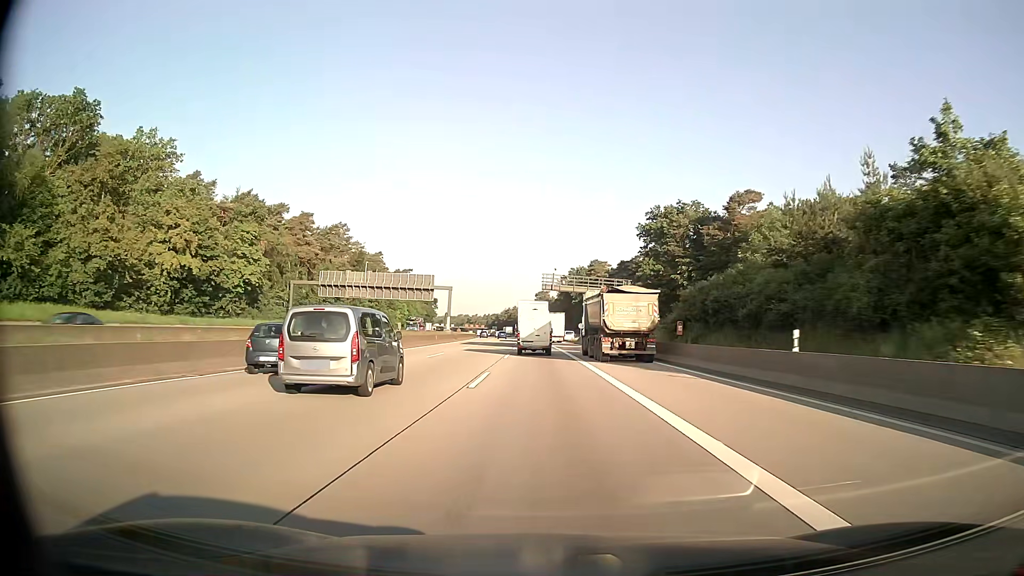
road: motorway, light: Day
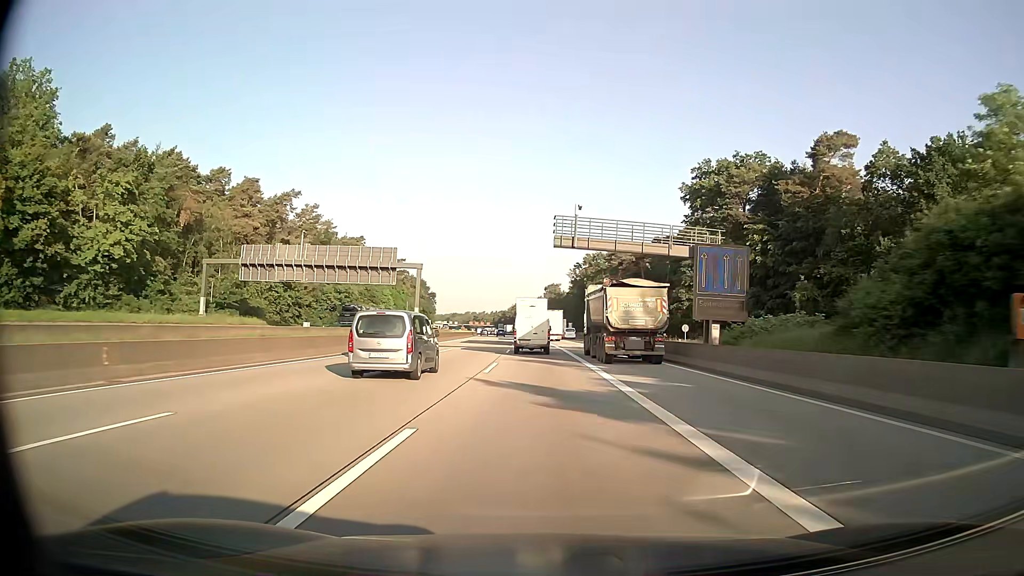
(-0.2, +31.1) m; -1°
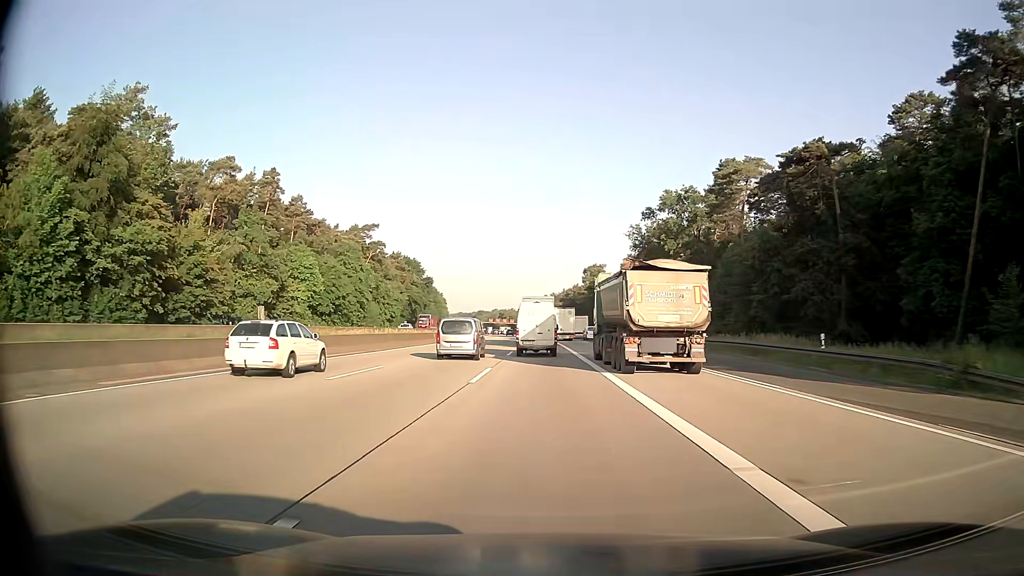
(-1.9, +77.0) m; -3°
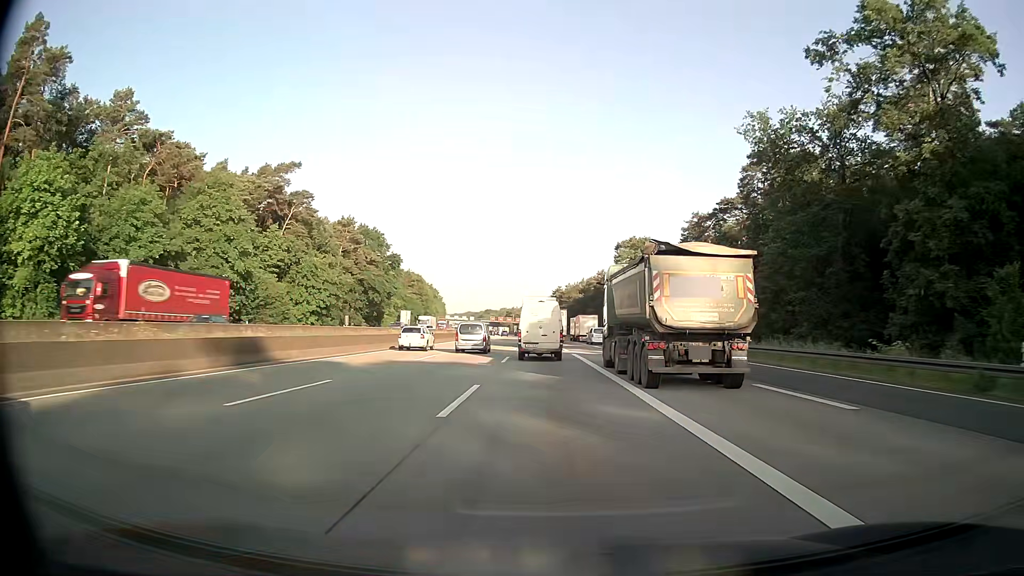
(-0.7, +60.7) m; -1°
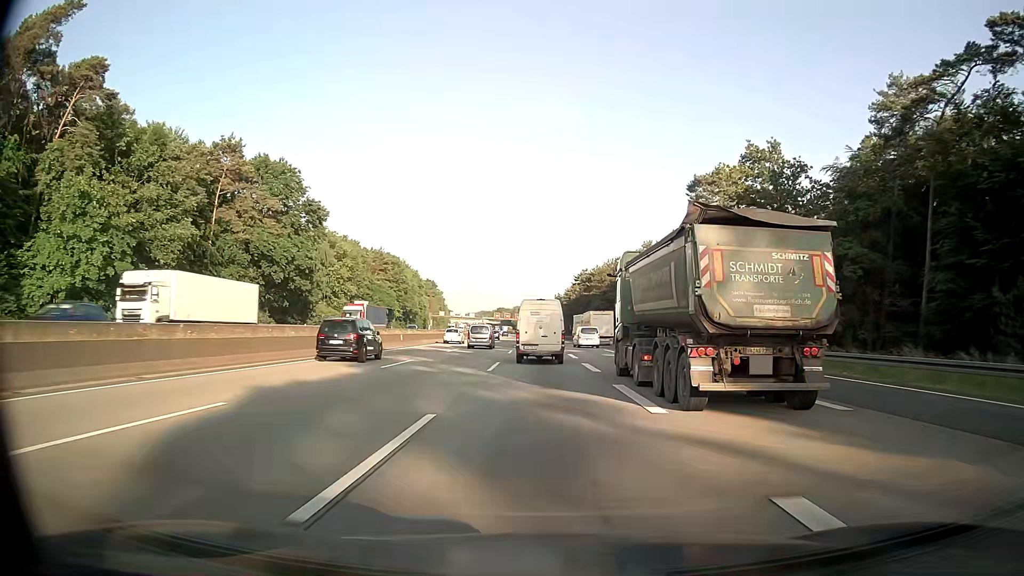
(-0.6, +60.1) m; -1°
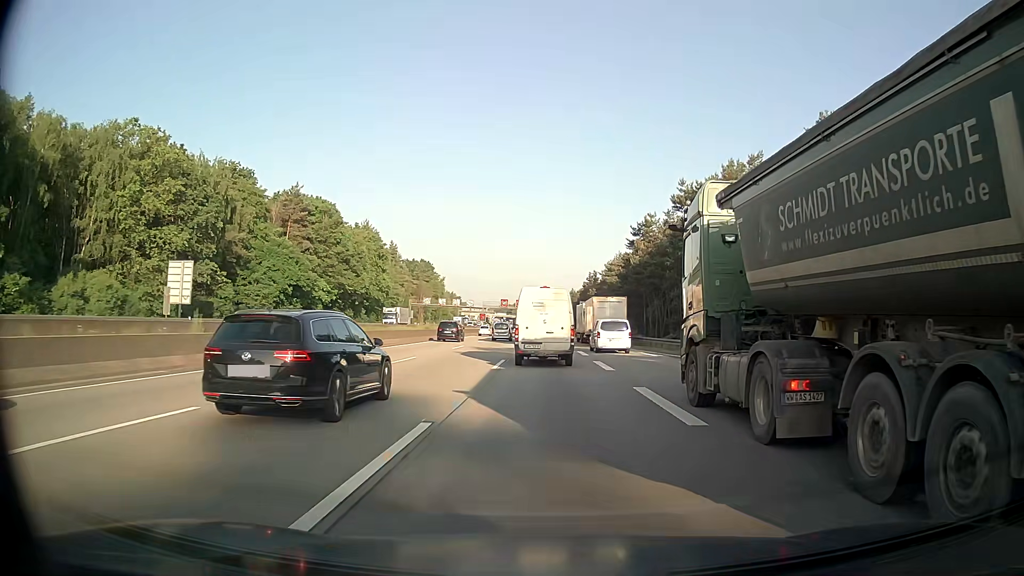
(-1.4, +73.8) m; -2°
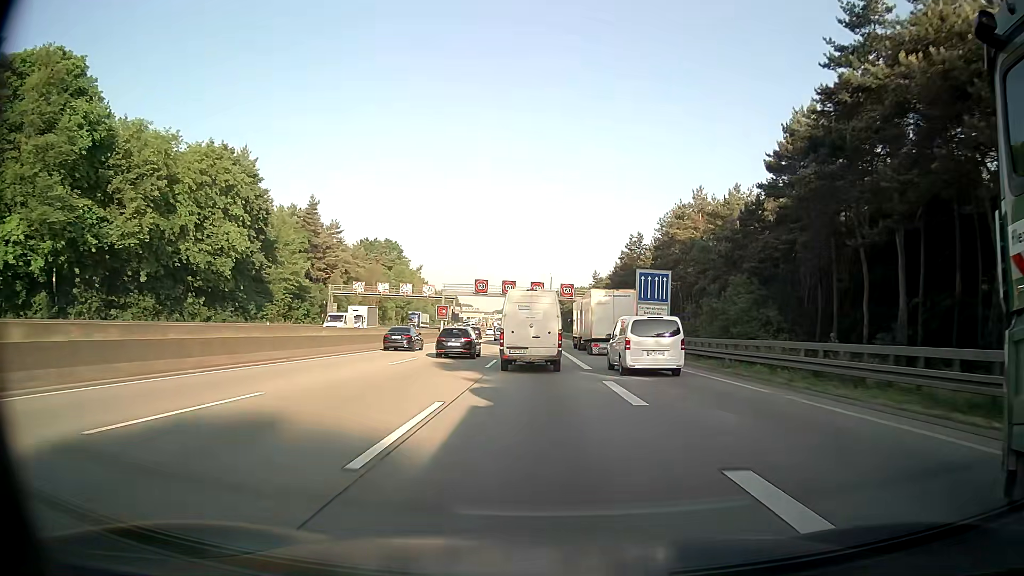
(-0.2, +68.6) m; 0°
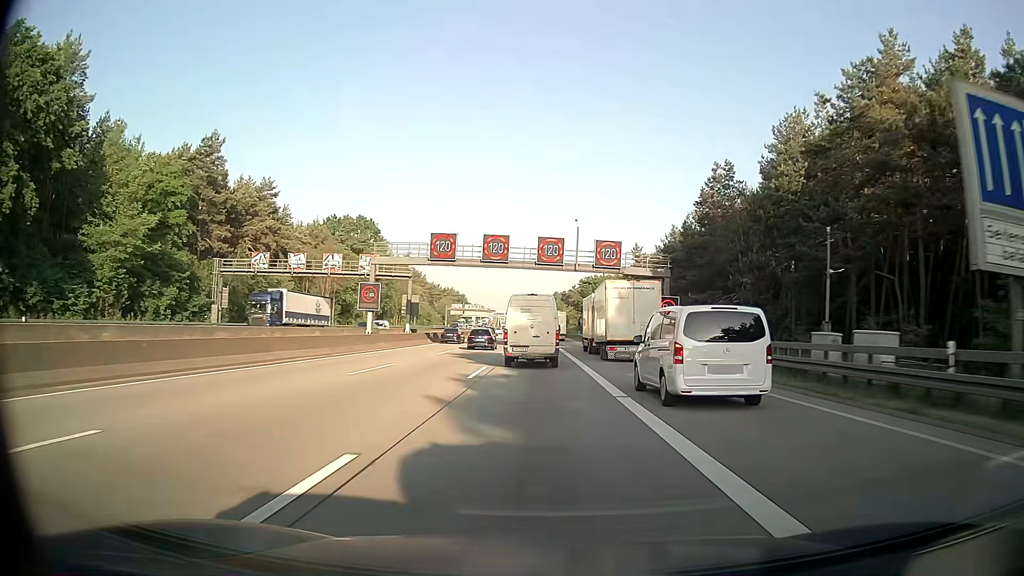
(-0.4, +42.1) m; -1°
(0, +10) (0, +20) (0, +30) (0, +40) (-1, +50) (-1, +60) (-1, +70) (-1, +80) (-2, +90) (-2, +100) m
